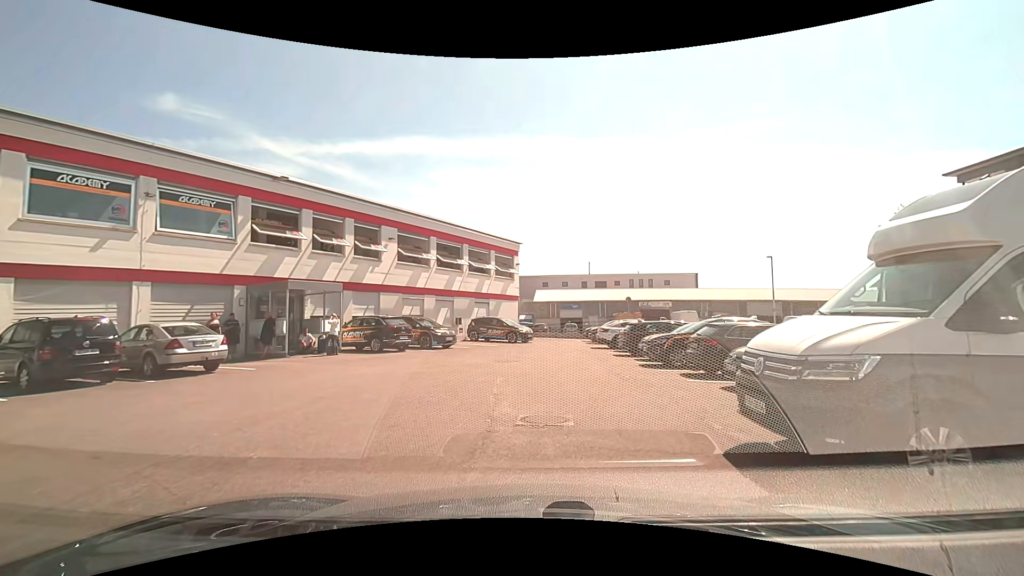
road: unclassified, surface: asphalt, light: Day
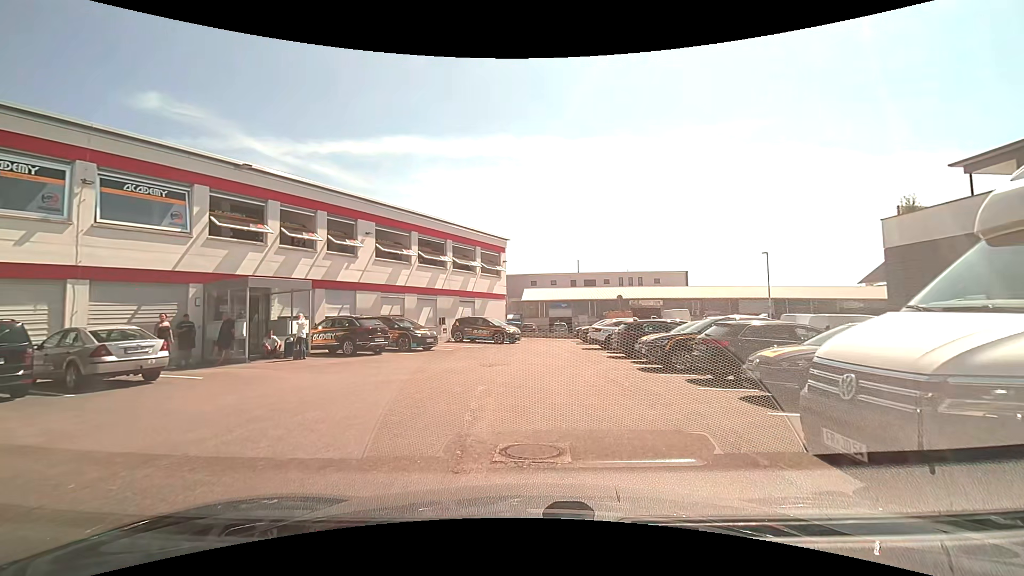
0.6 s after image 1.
(0.0, +1.7) m; 0°
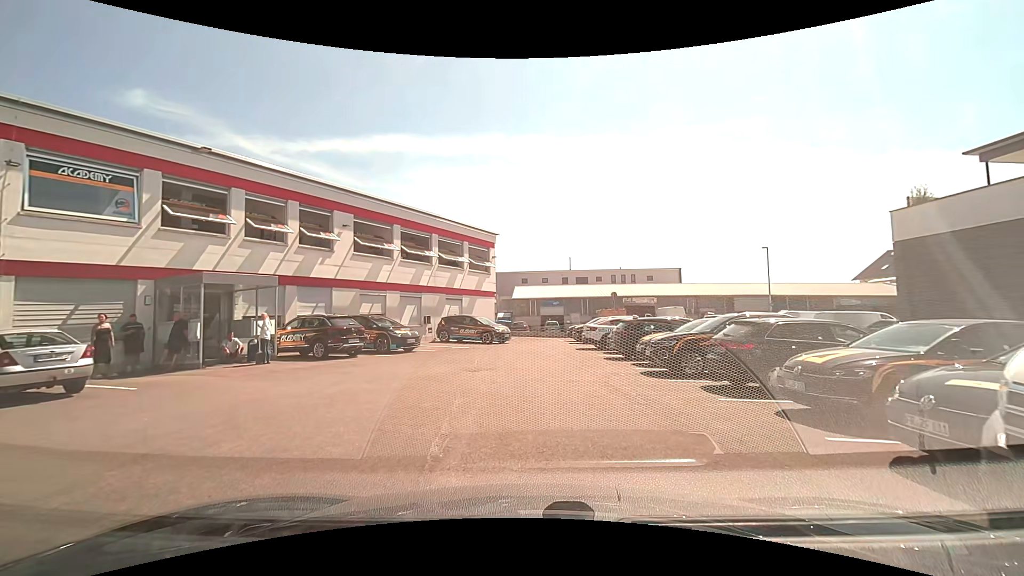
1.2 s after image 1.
(+0.1, +1.8) m; +3°
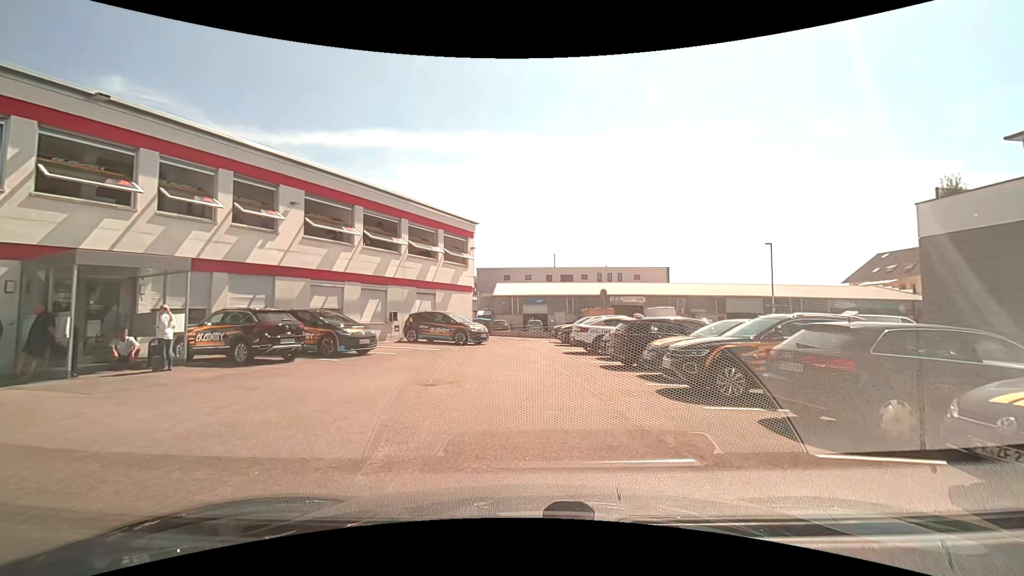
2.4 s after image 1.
(0.0, +3.4) m; 0°
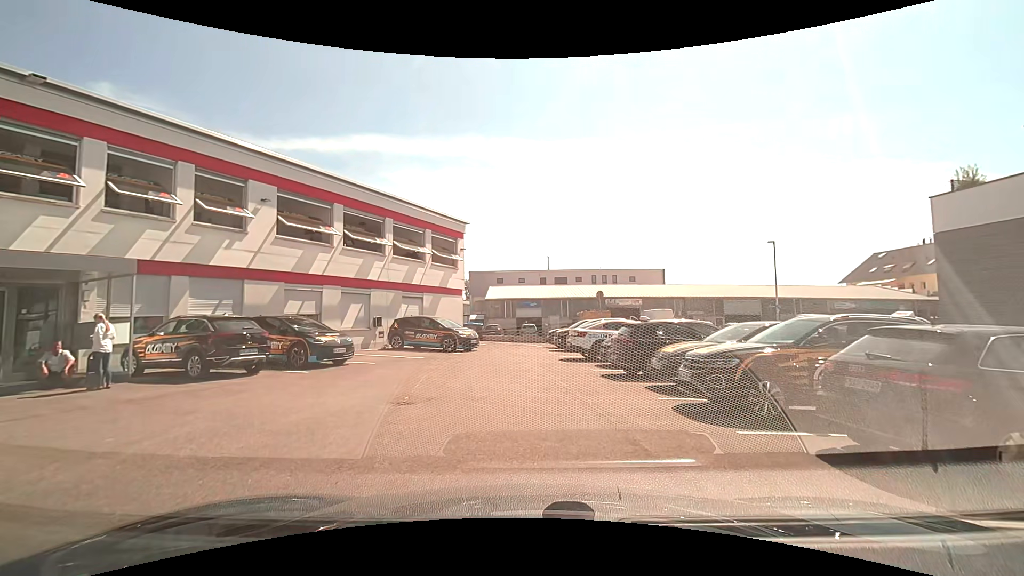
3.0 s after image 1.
(+0.1, +1.5) m; +1°
